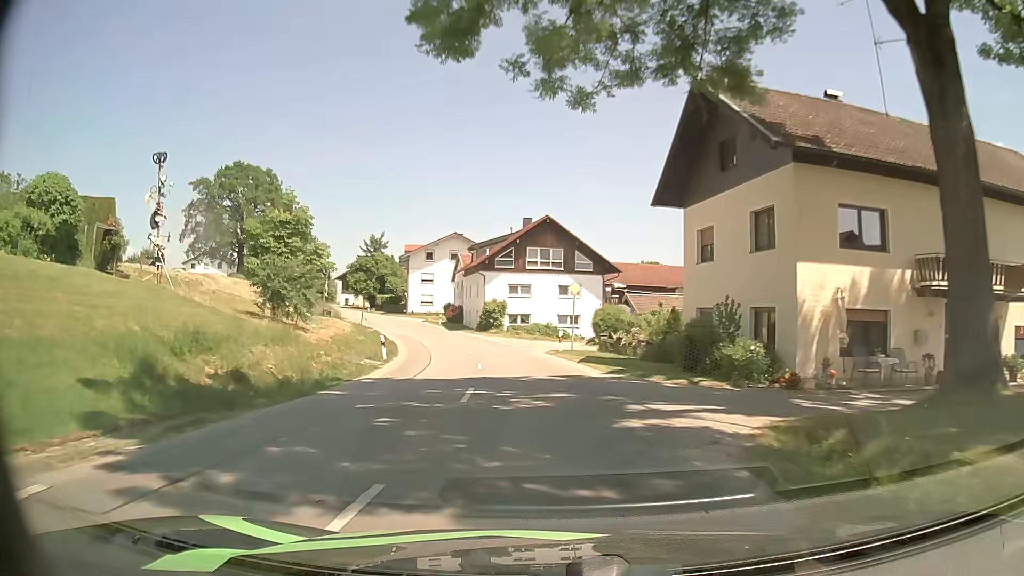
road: secondary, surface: asphalt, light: Day
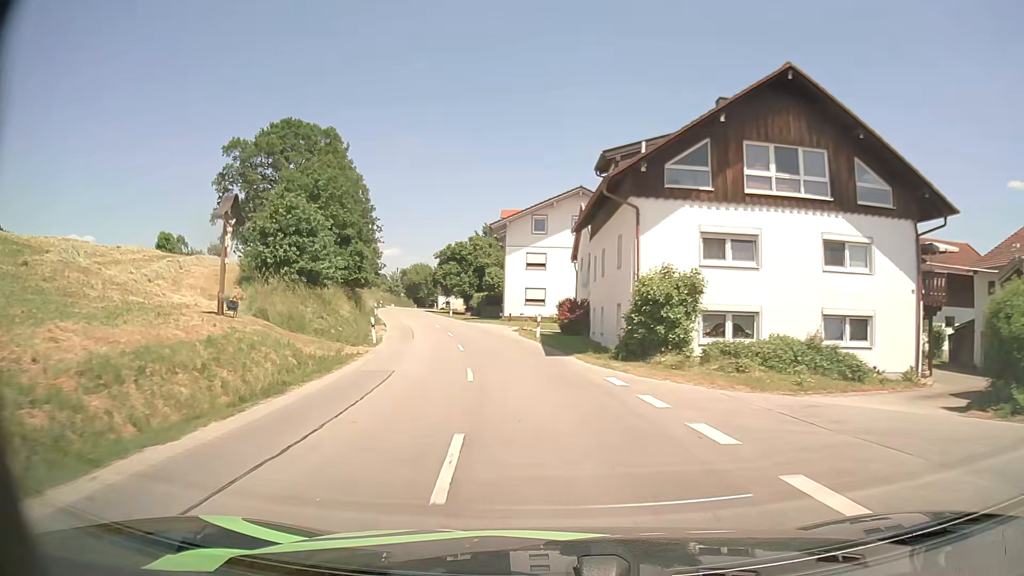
(-2.9, +33.8) m; -11°
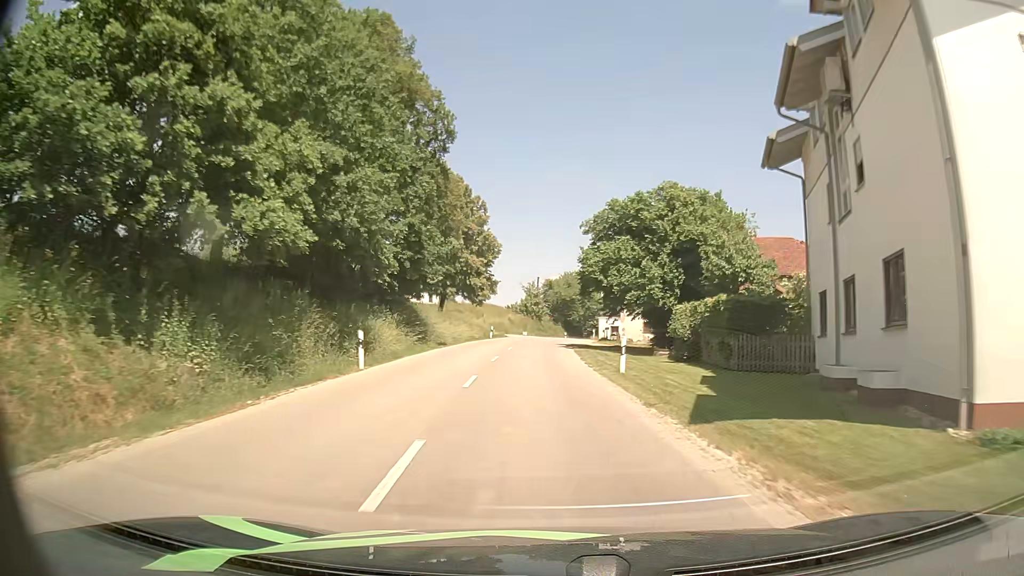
(-6.3, +45.1) m; -14°
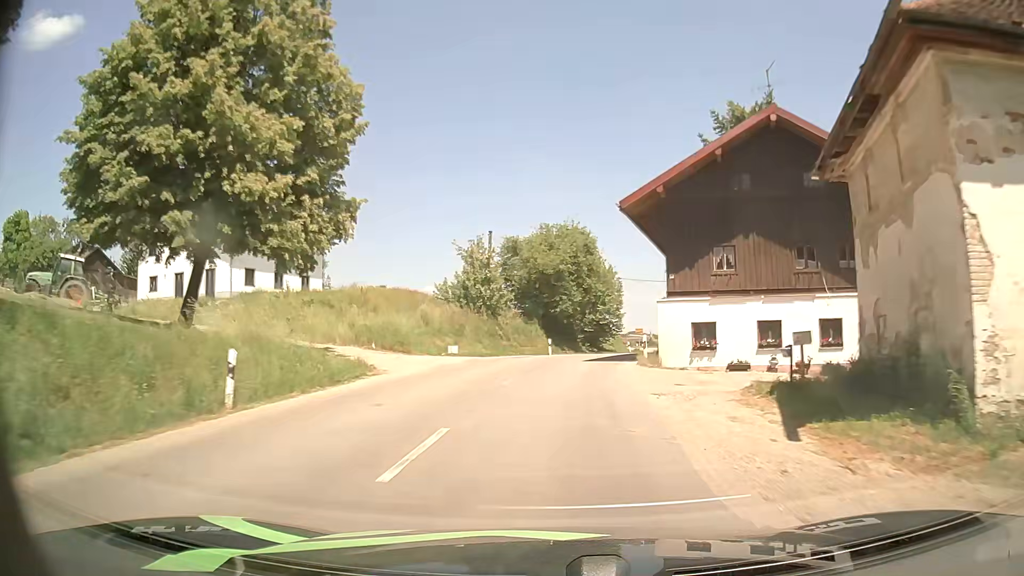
(-0.1, +44.6) m; +3°
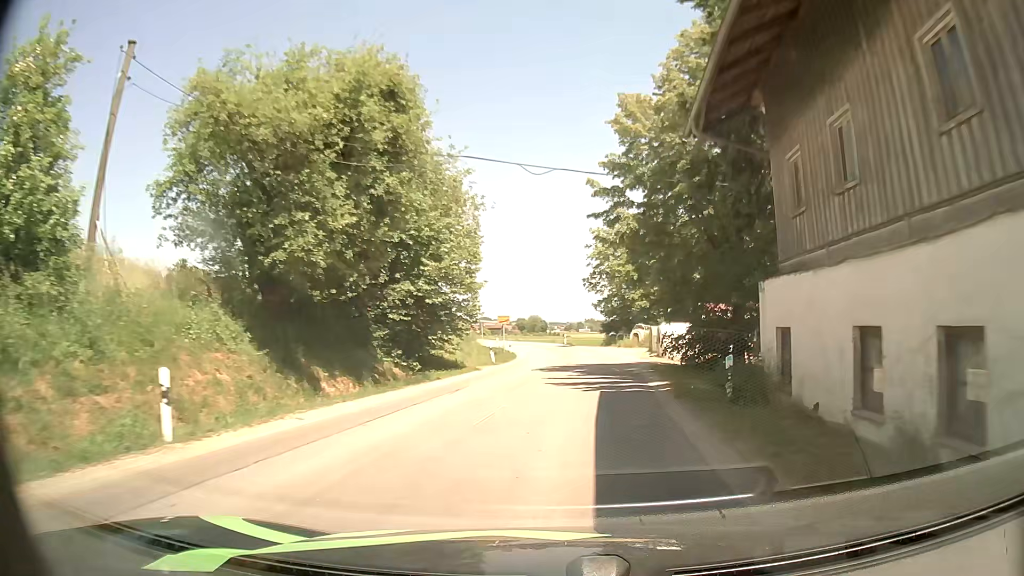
(+2.7, +31.7) m; +12°
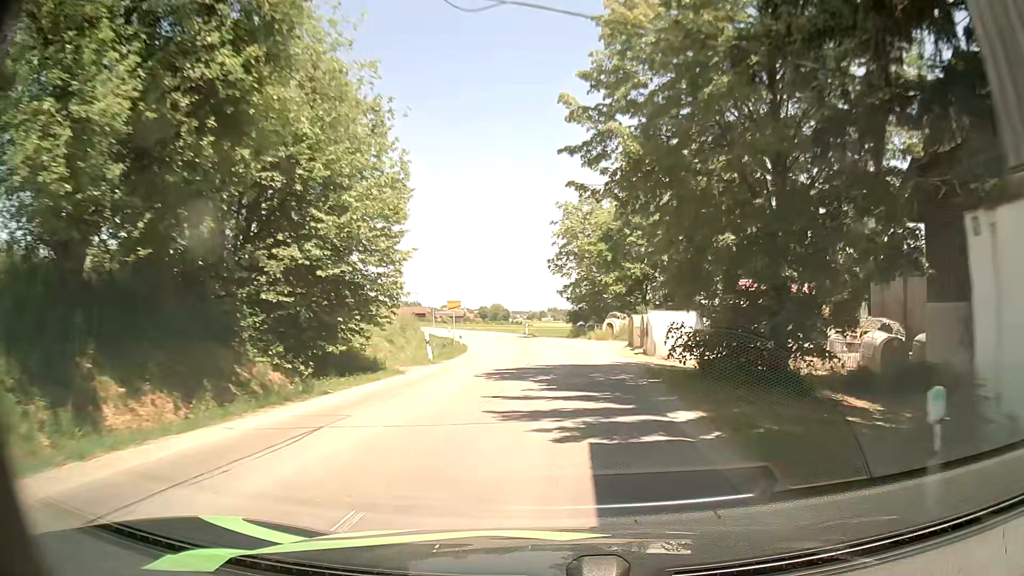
(+0.2, +7.8) m; +3°
